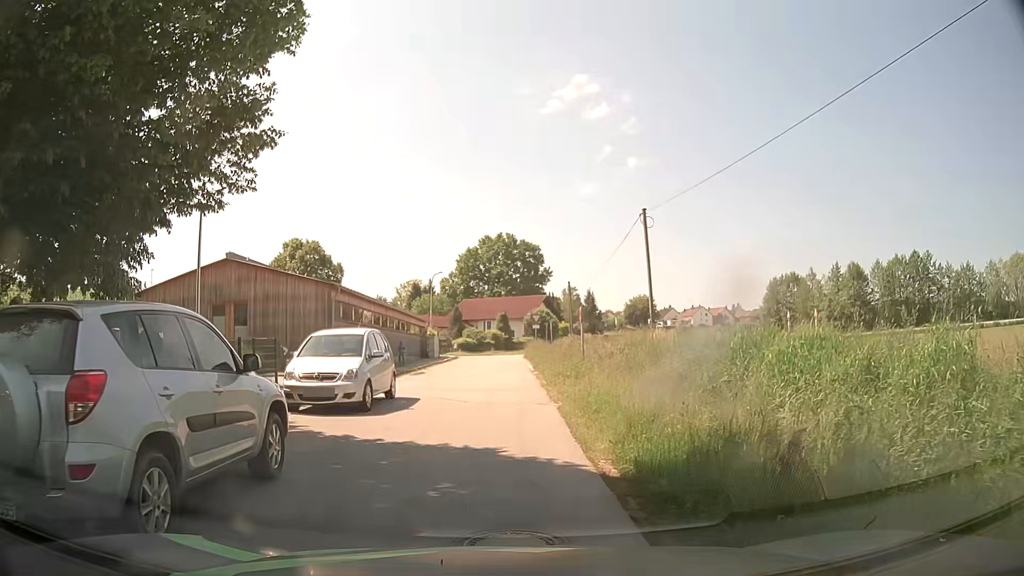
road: residential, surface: asphalt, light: Day
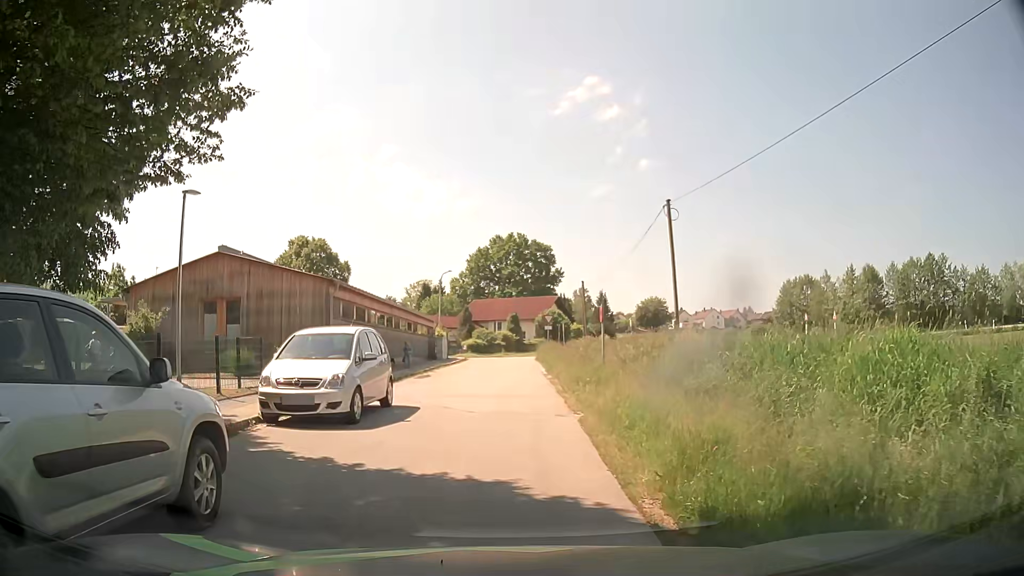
(0.0, +2.0) m; -2°
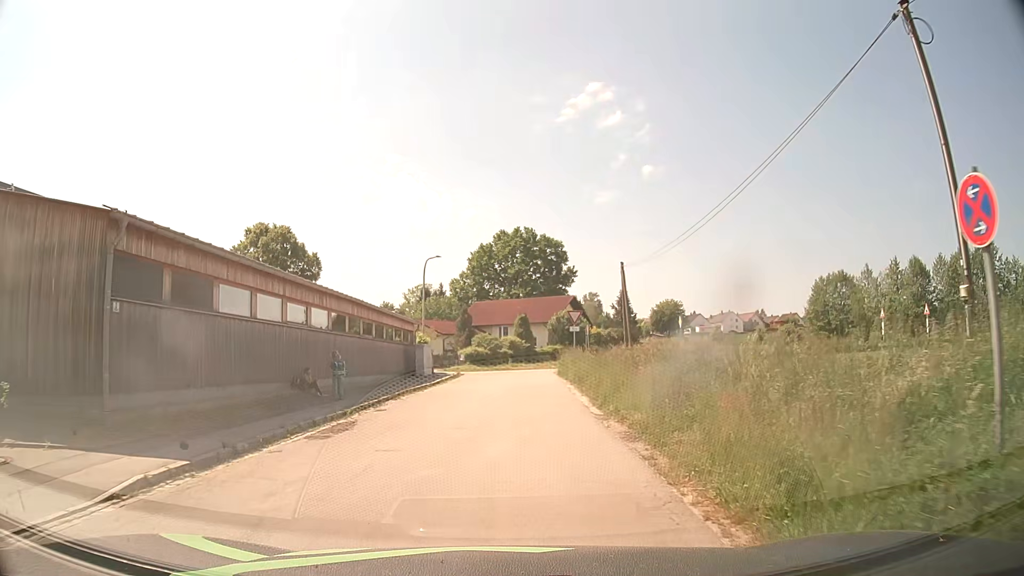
(+0.2, +15.2) m; +1°
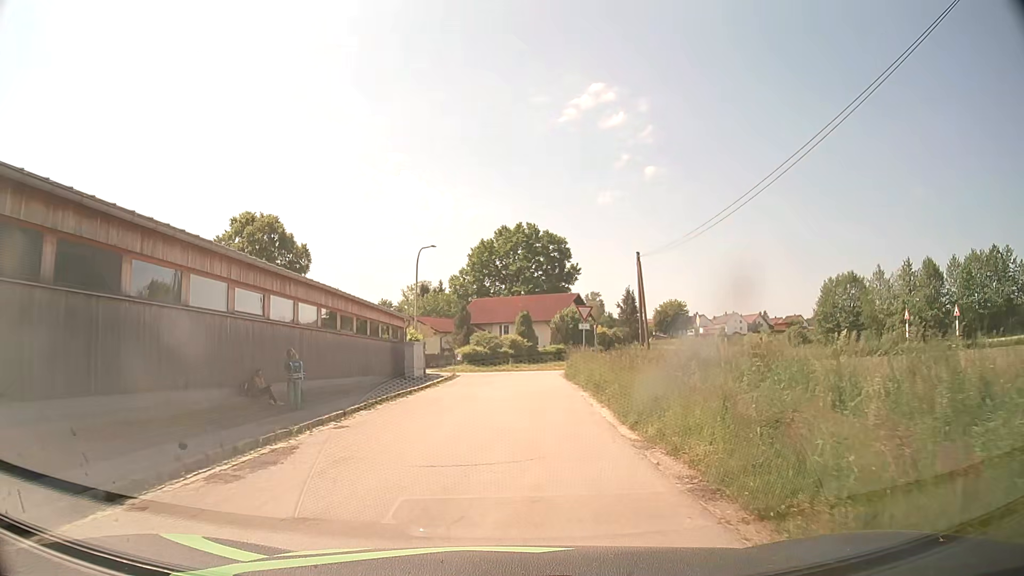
(0.0, +4.0) m; 0°
